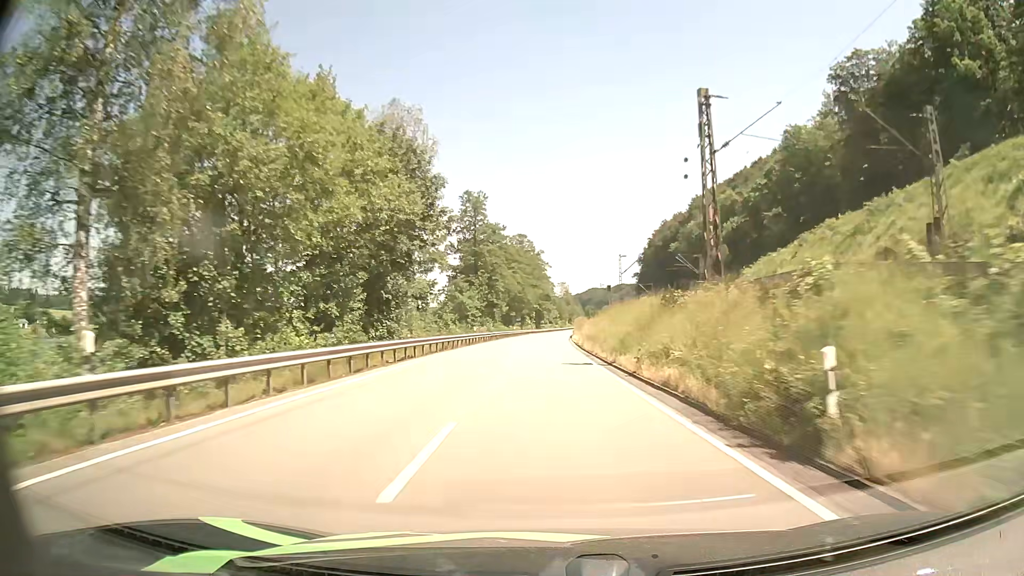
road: primary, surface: asphalt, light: Day
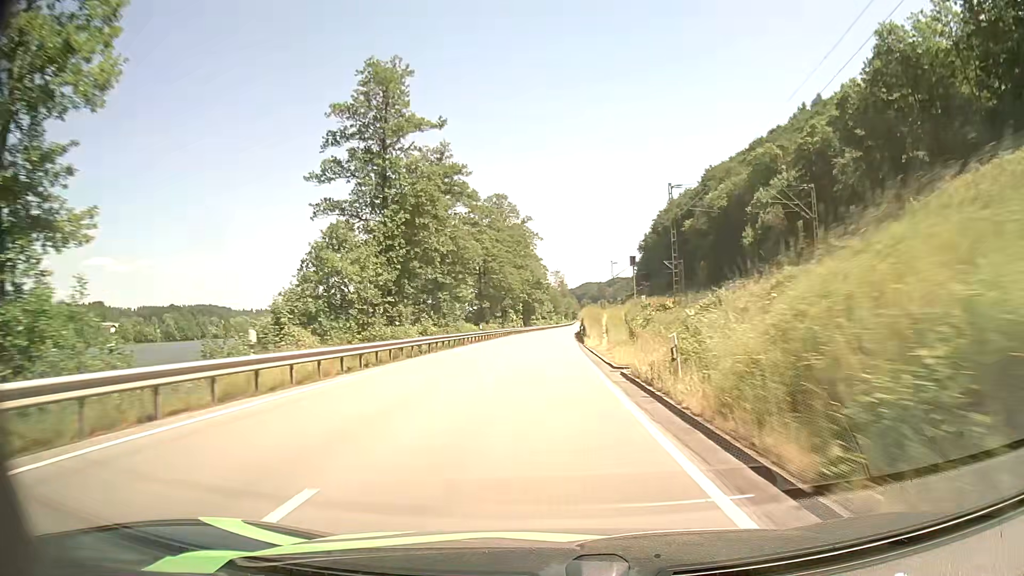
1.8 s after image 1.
(-0.2, +39.7) m; 0°
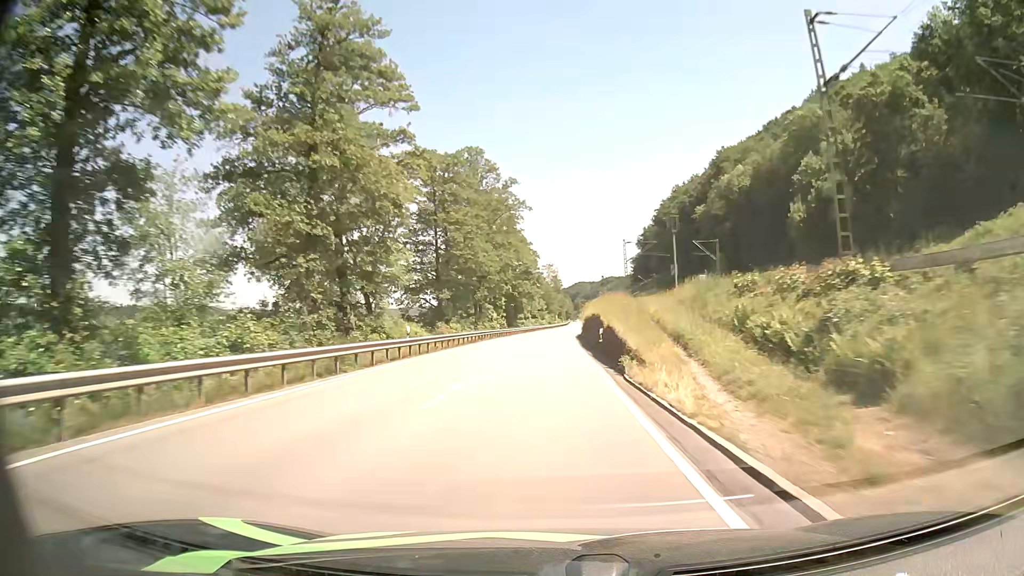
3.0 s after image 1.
(+0.1, +26.4) m; +1°
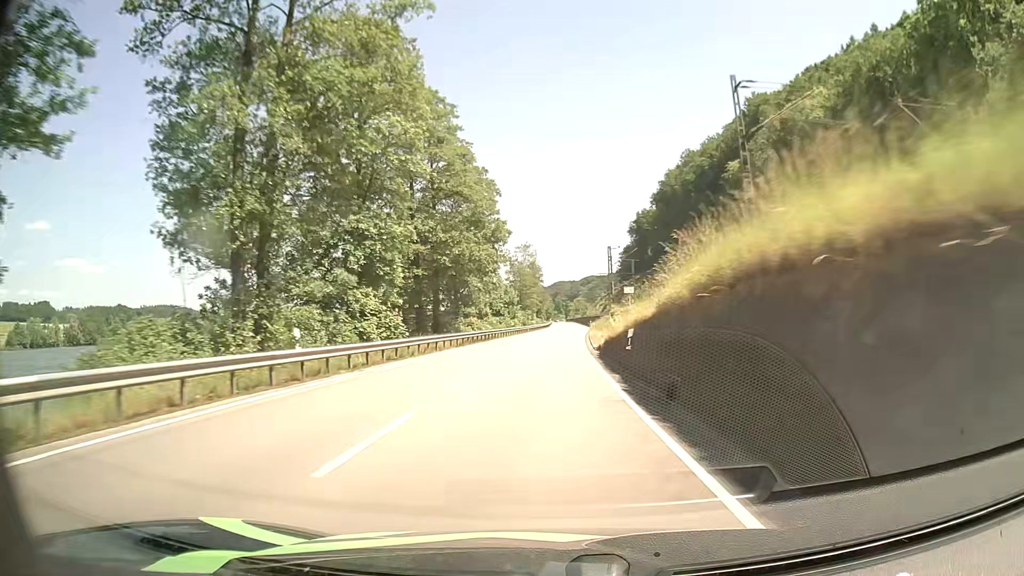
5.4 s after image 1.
(+0.6, +52.4) m; +1°
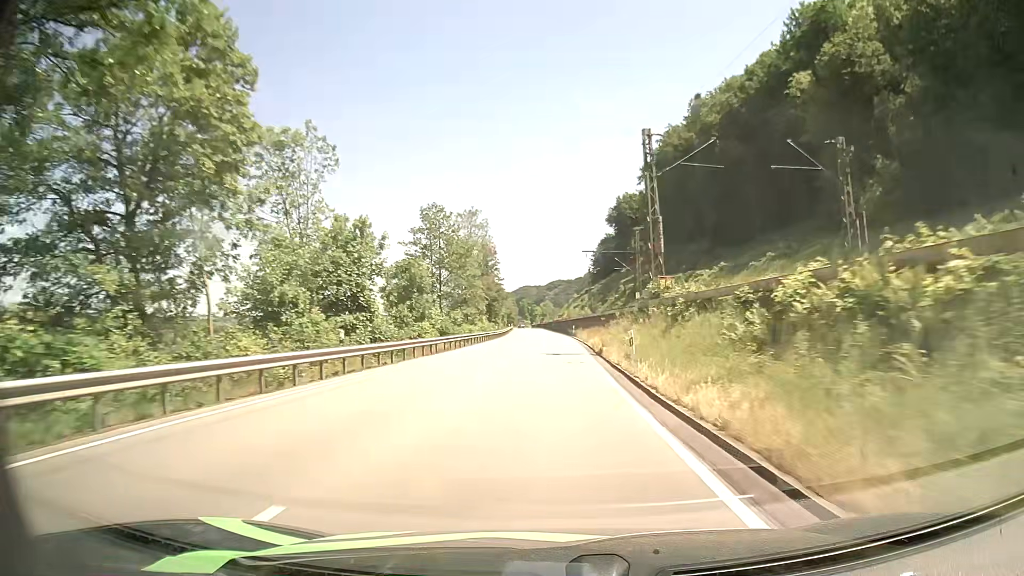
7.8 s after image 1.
(+1.4, +52.6) m; +3°
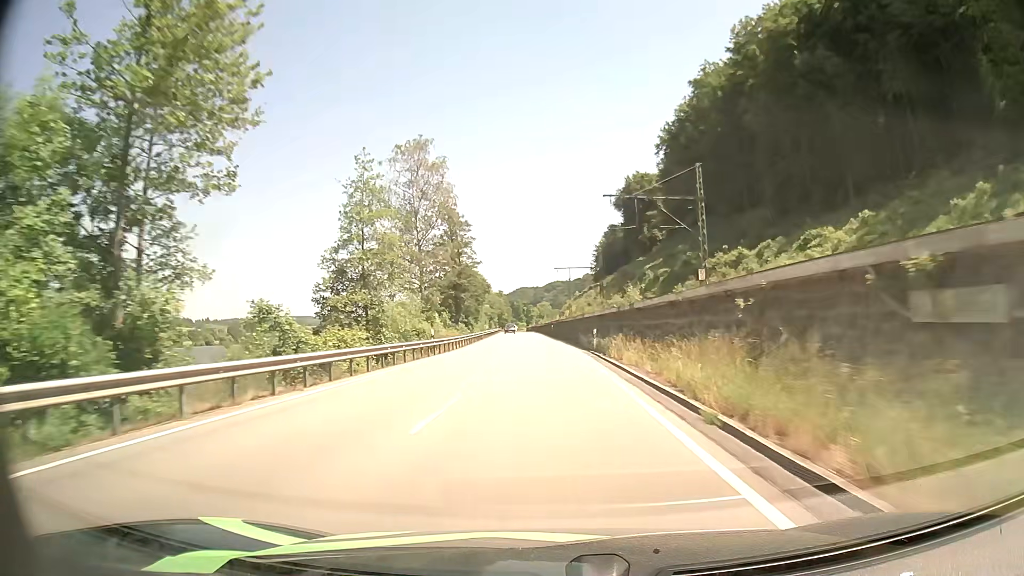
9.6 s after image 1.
(+0.4, +40.0) m; +1°
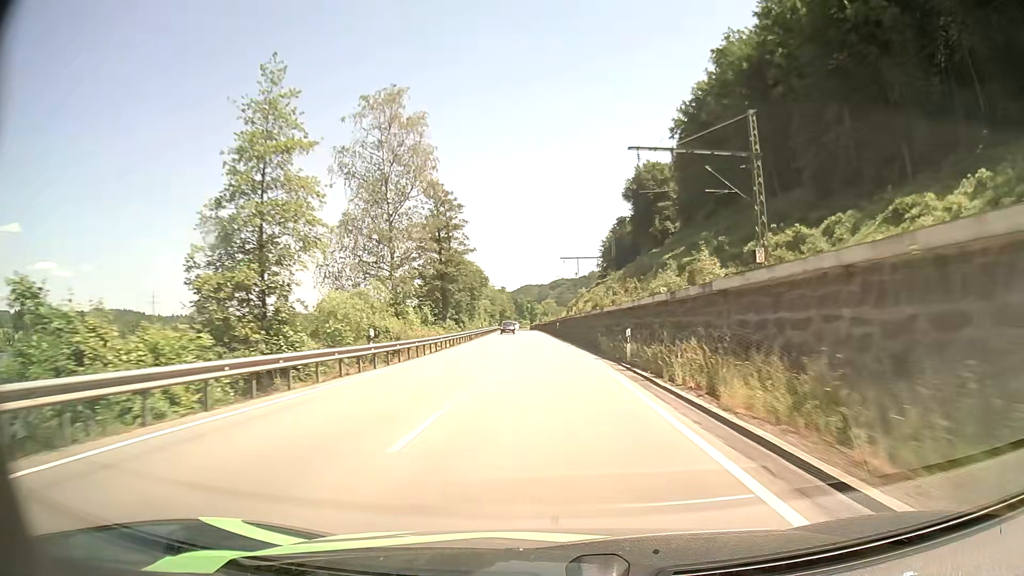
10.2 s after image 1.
(-0.1, +13.4) m; 0°
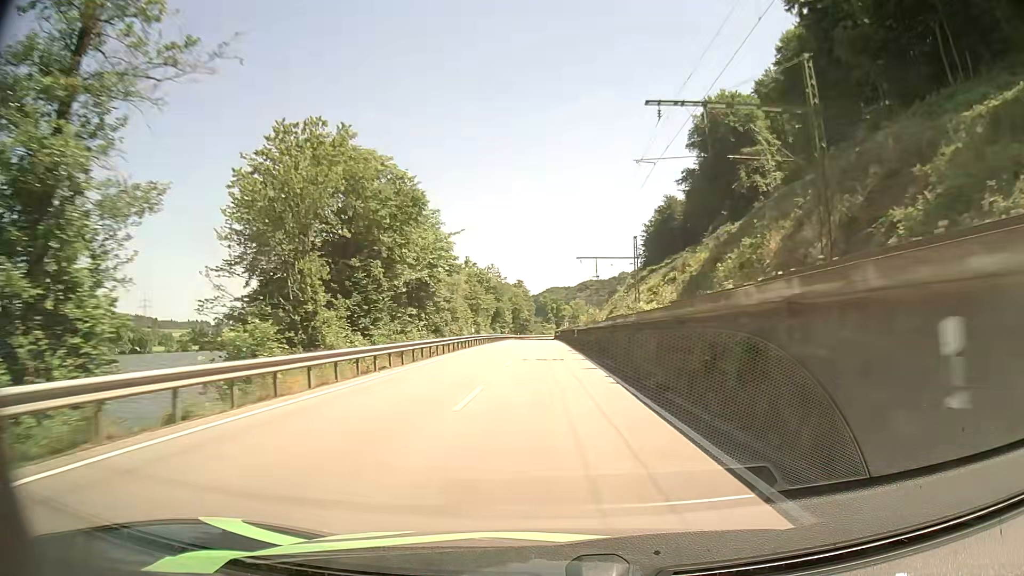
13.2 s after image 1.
(-1.4, +68.1) m; -2°
(0, +10) (0, +20) (0, +30) (0, +40) (-1, +50) (-1, +60) (-1, +70) (-1, +80) (-1, +90) (-1, +100) m
